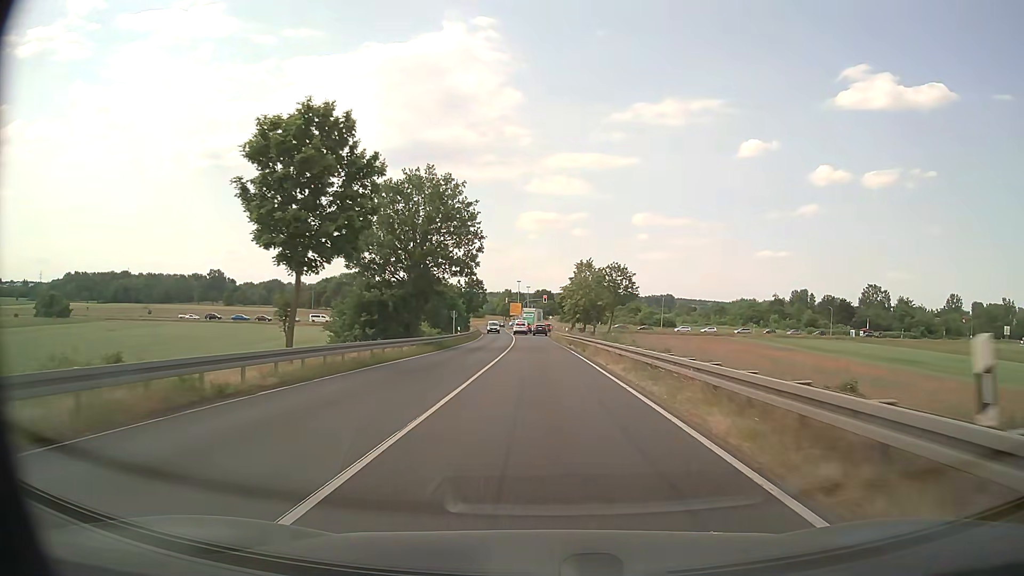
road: primary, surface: asphalt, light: Day
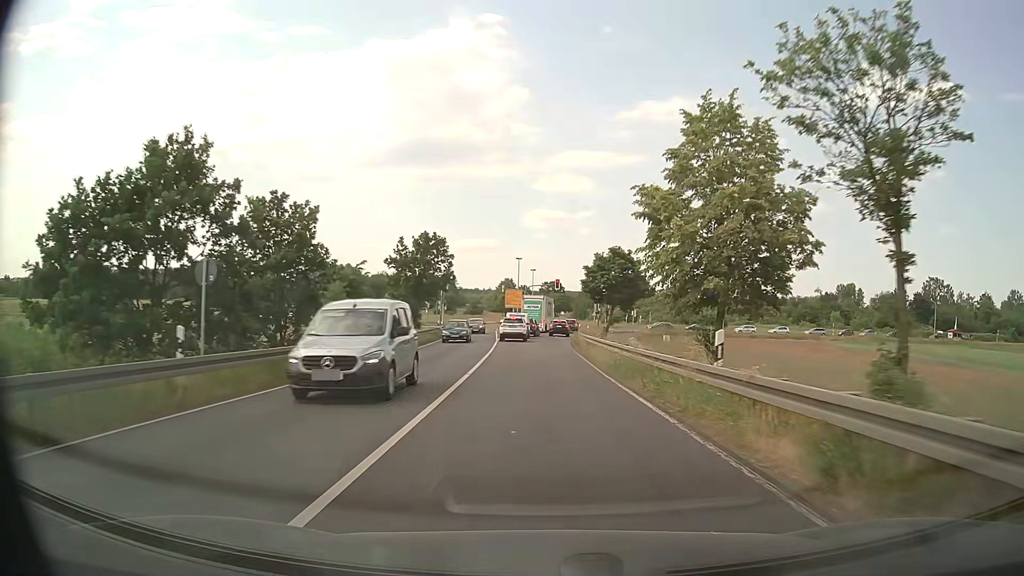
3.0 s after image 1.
(-0.5, +45.0) m; -1°
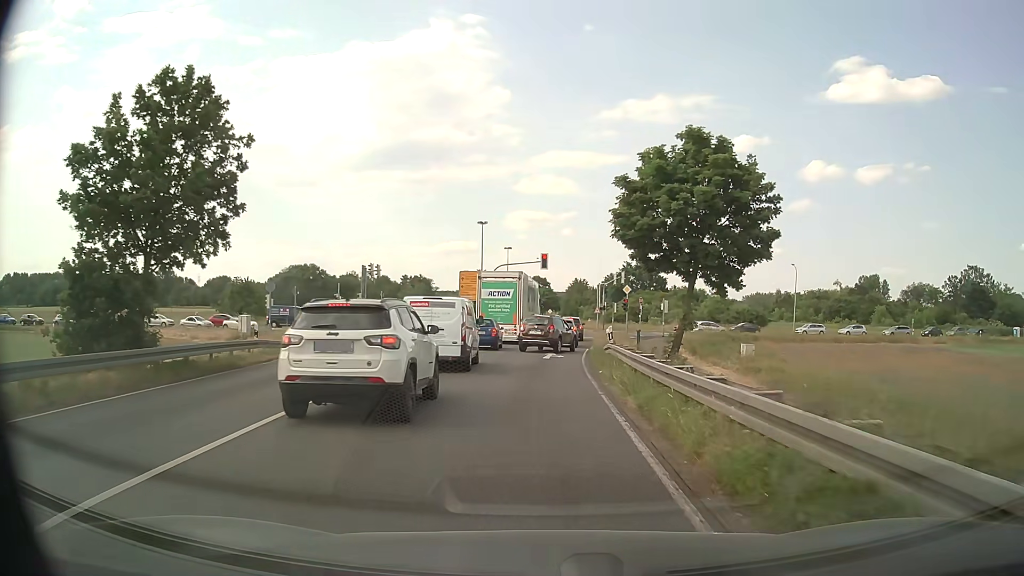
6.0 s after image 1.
(+0.5, +35.3) m; +1°
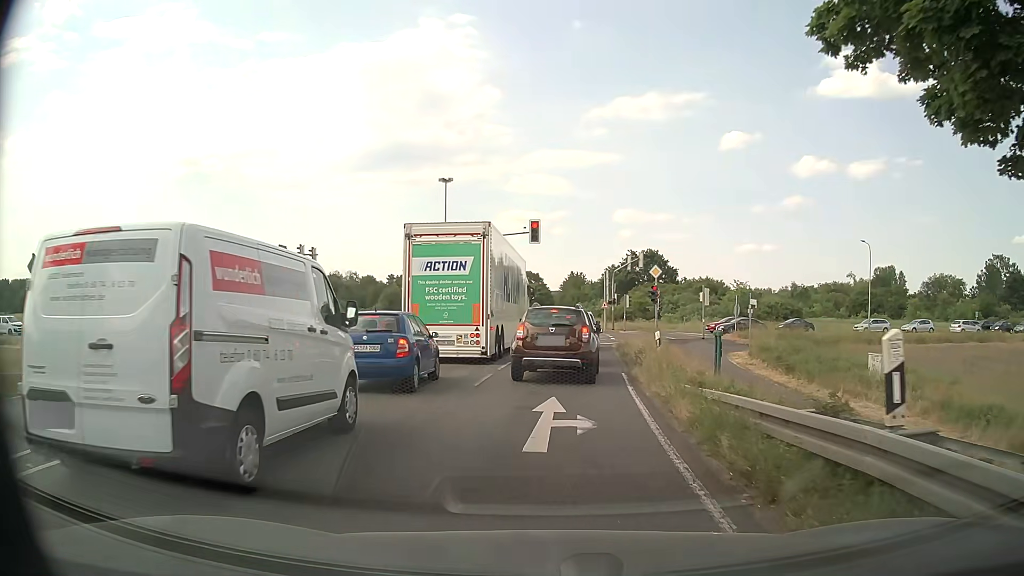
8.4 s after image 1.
(+0.1, +17.9) m; +1°
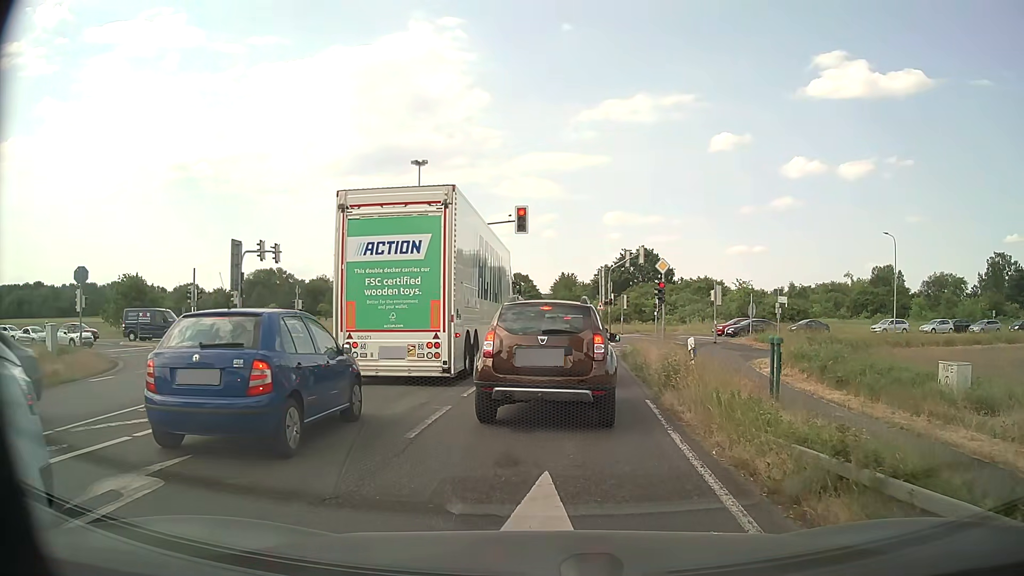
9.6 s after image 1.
(0.0, +5.4) m; +1°
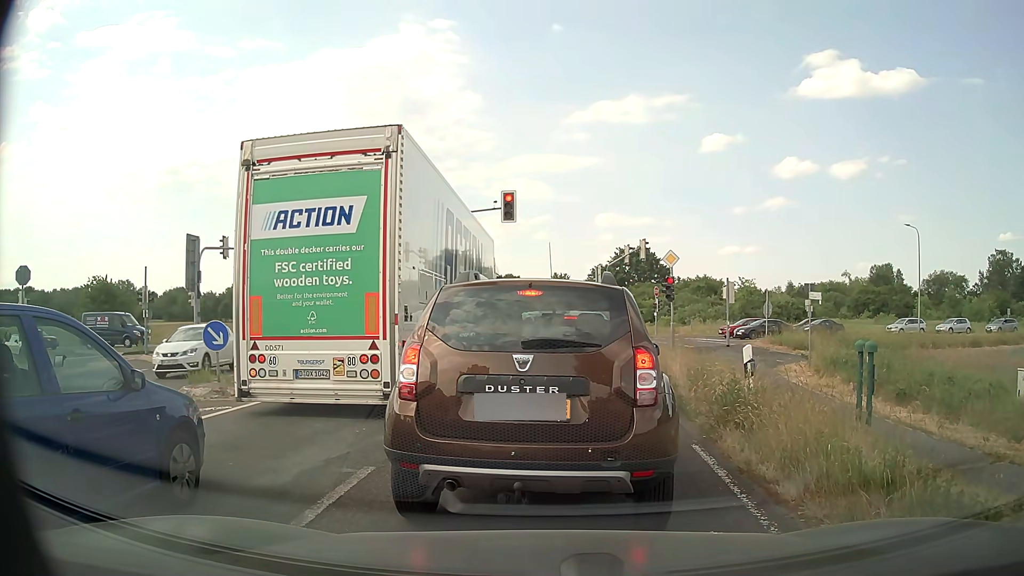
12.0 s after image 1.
(0.0, +4.1) m; +1°
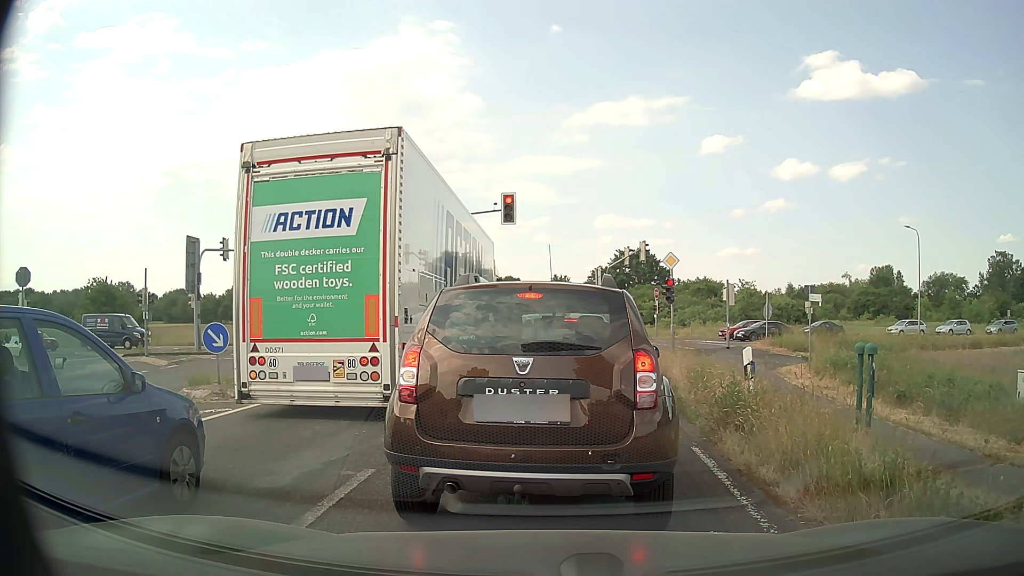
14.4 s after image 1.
(0.0, +0.1) m; 0°
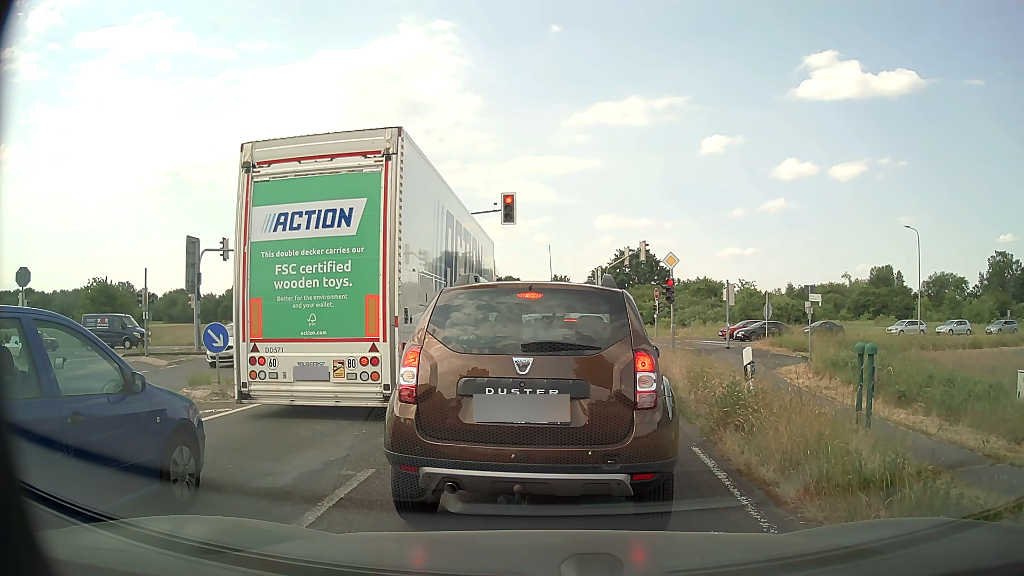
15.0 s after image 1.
(0.0, 0.0) m; 0°
